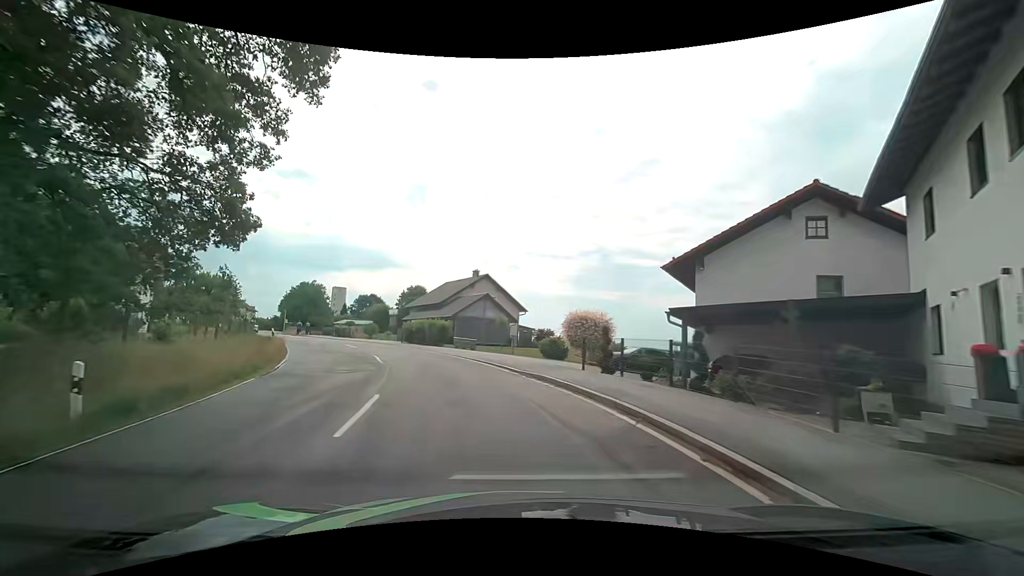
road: tertiary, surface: asphalt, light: Day
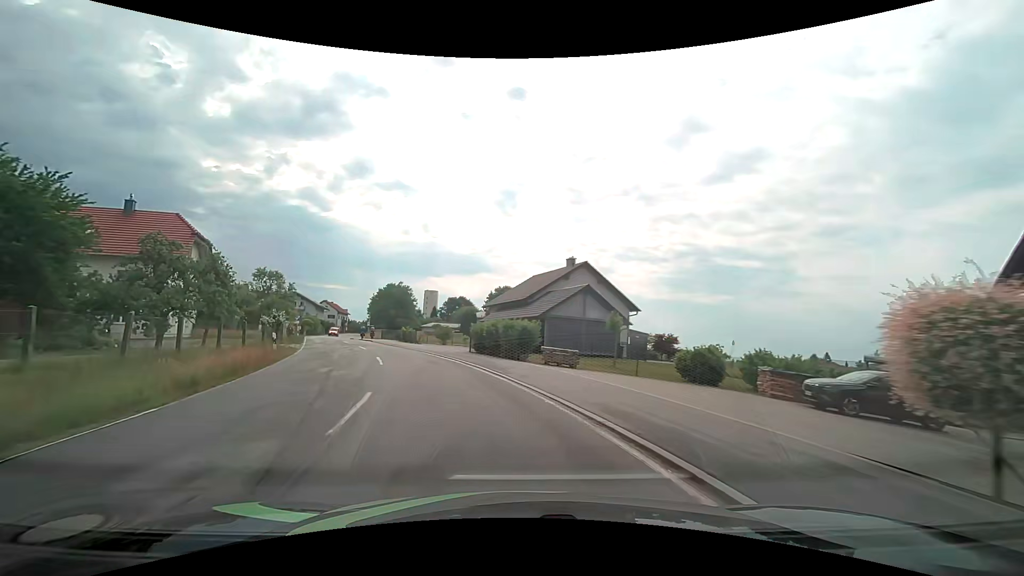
(-1.0, +12.2) m; -11°
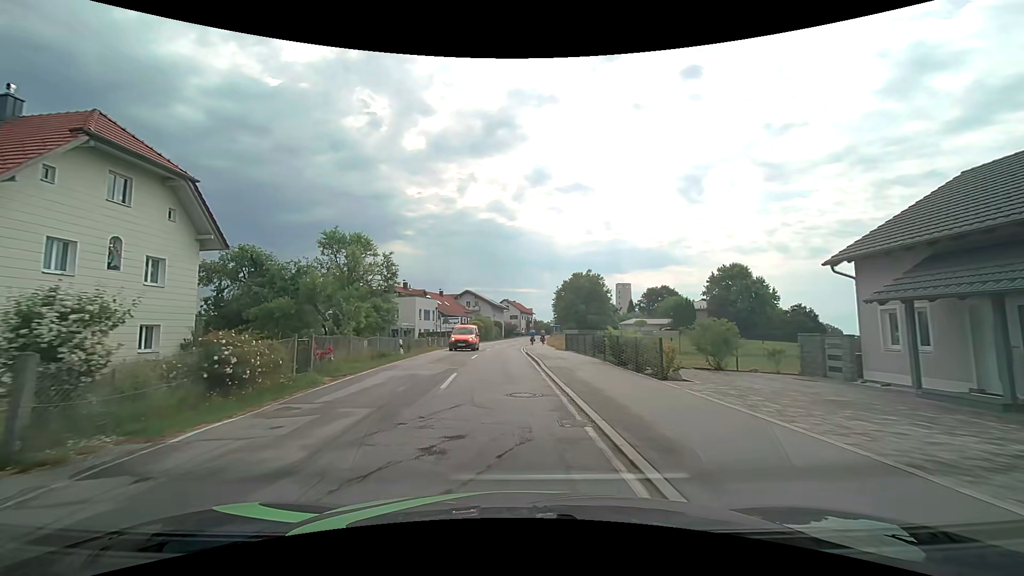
(-6.2, +28.7) m; -21°
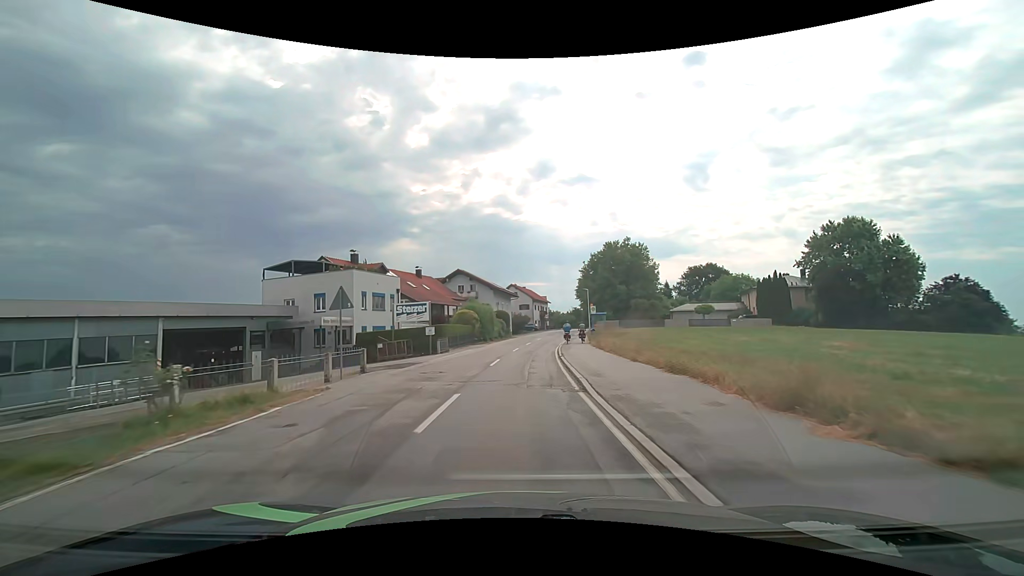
(-0.9, +30.4) m; -1°
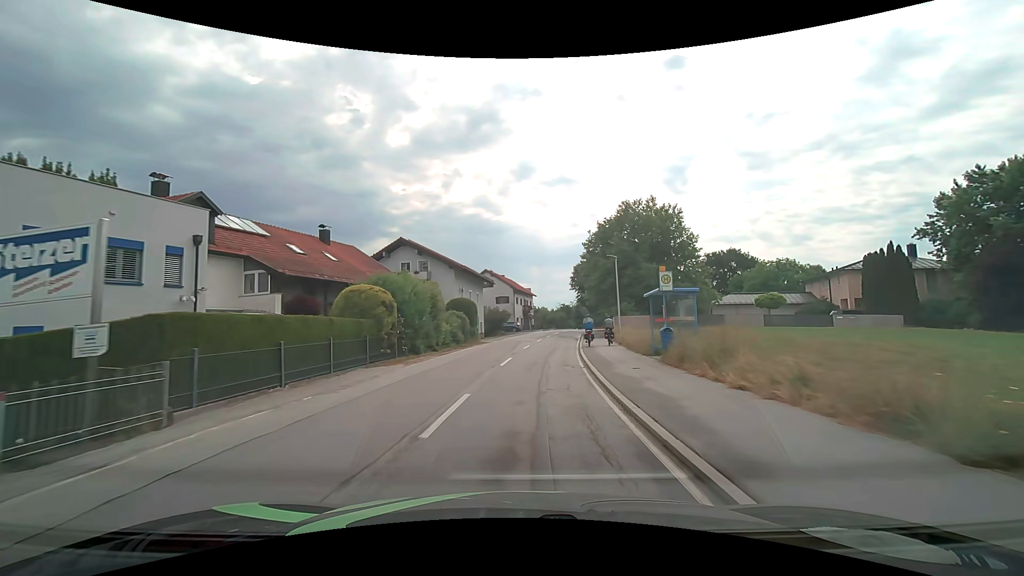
(+0.3, +25.7) m; +2°
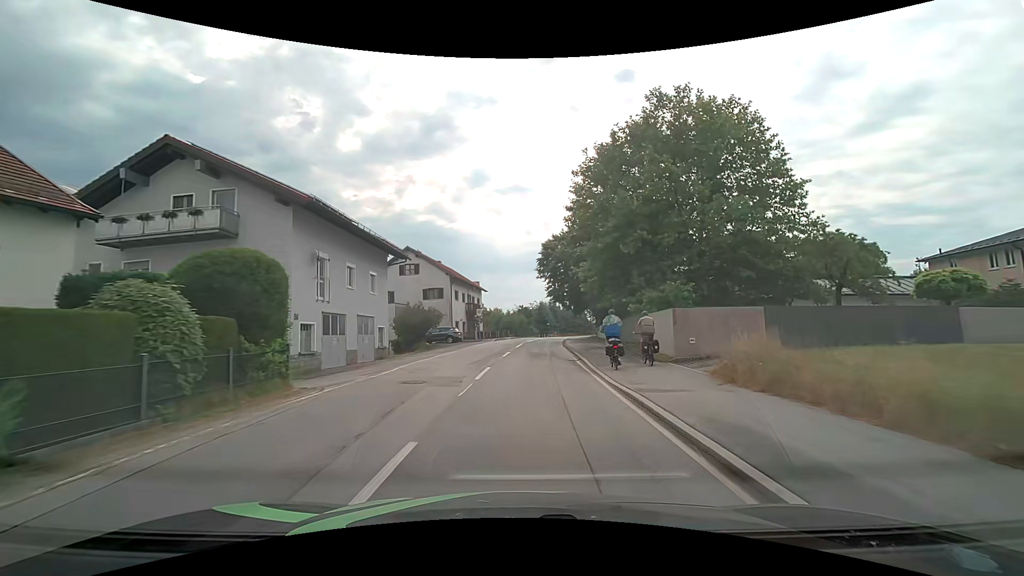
(+1.2, +27.2) m; +6°
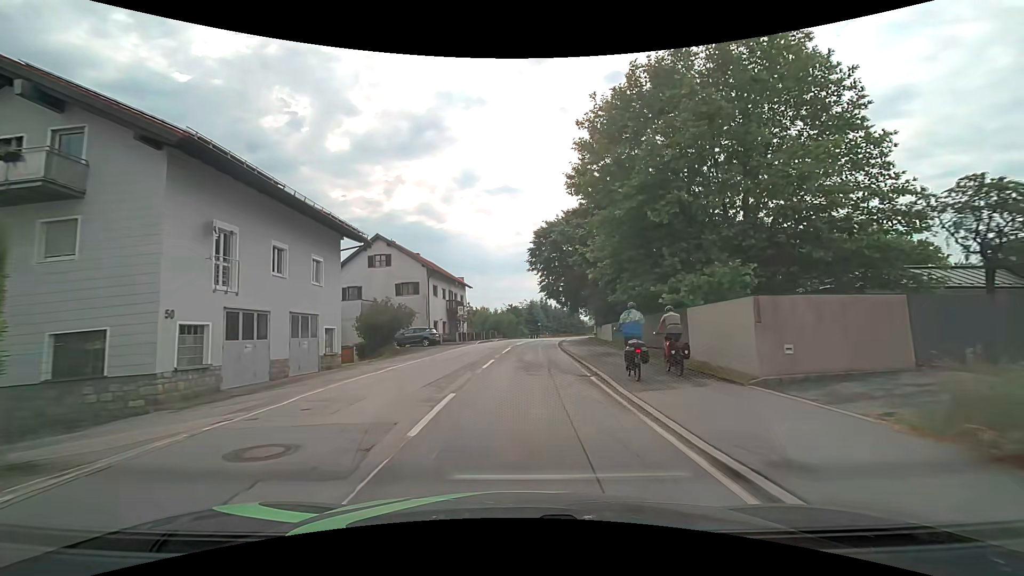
(+0.1, +7.0) m; +1°
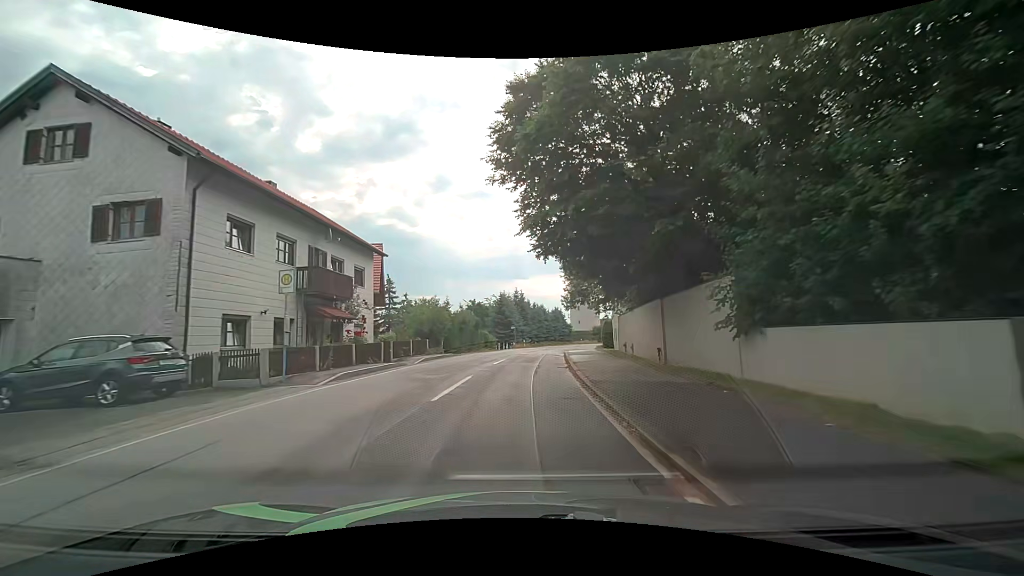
(+0.8, +28.5) m; +2°
(0, +10) (+1, +20) (+2, +30) (+3, +40) (+4, +50) (+6, +60) (+8, +69) (+11, +79) (+15, +88) (+20, +97) m
